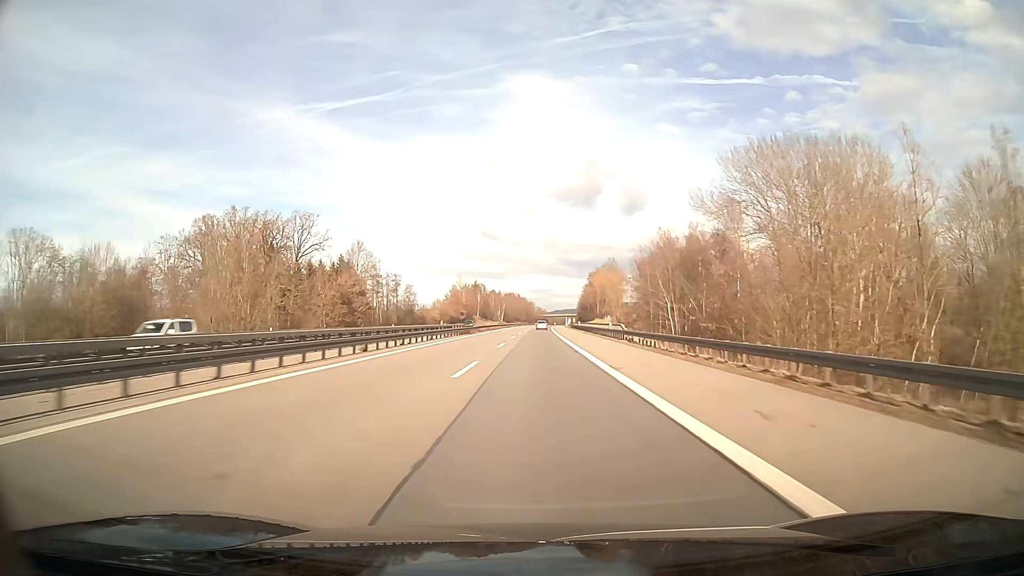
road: motorway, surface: asphalt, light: Day
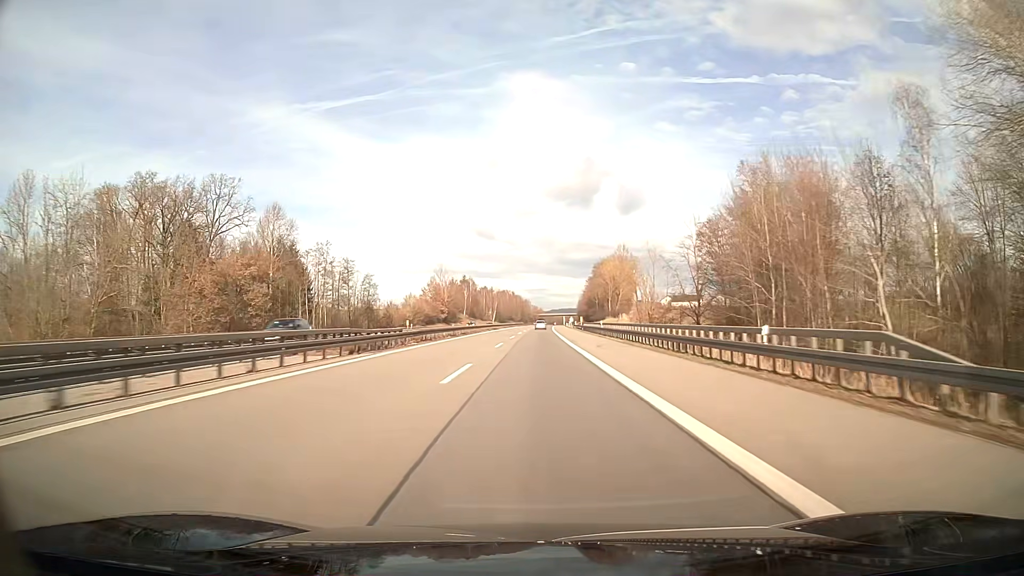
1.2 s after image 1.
(+0.1, +38.3) m; 0°
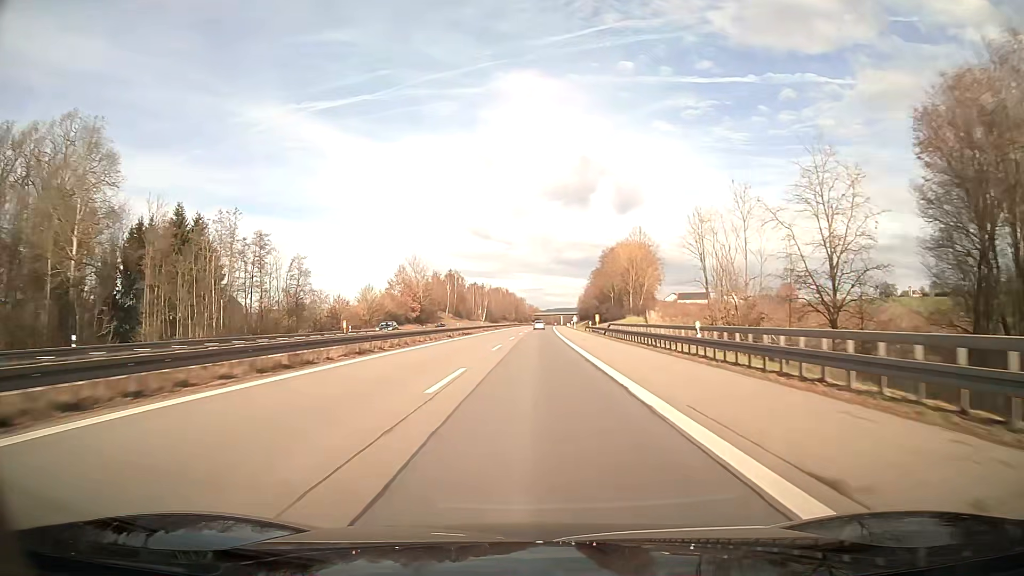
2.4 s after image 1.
(+0.1, +38.0) m; 0°
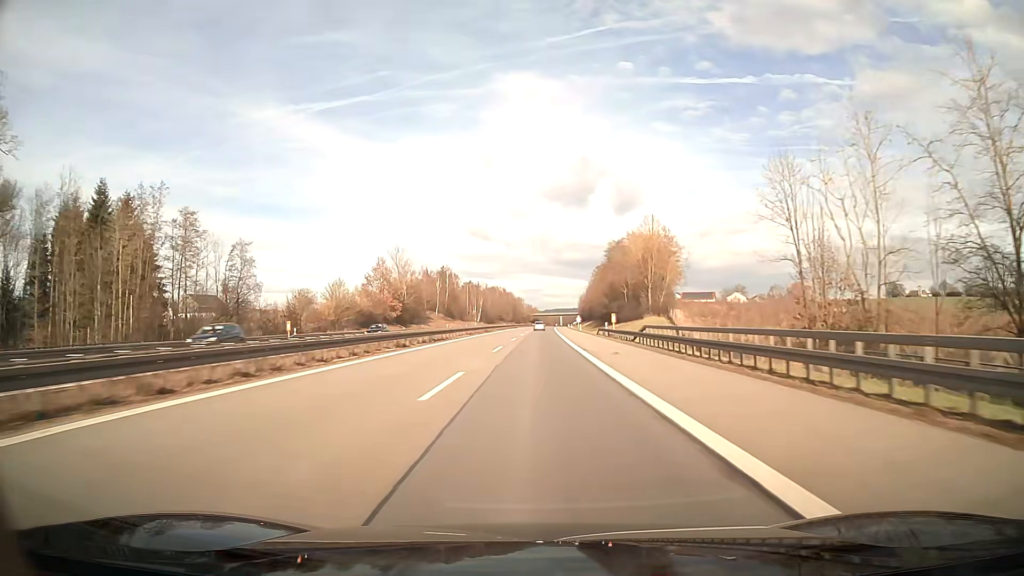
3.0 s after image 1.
(0.0, +19.1) m; 0°
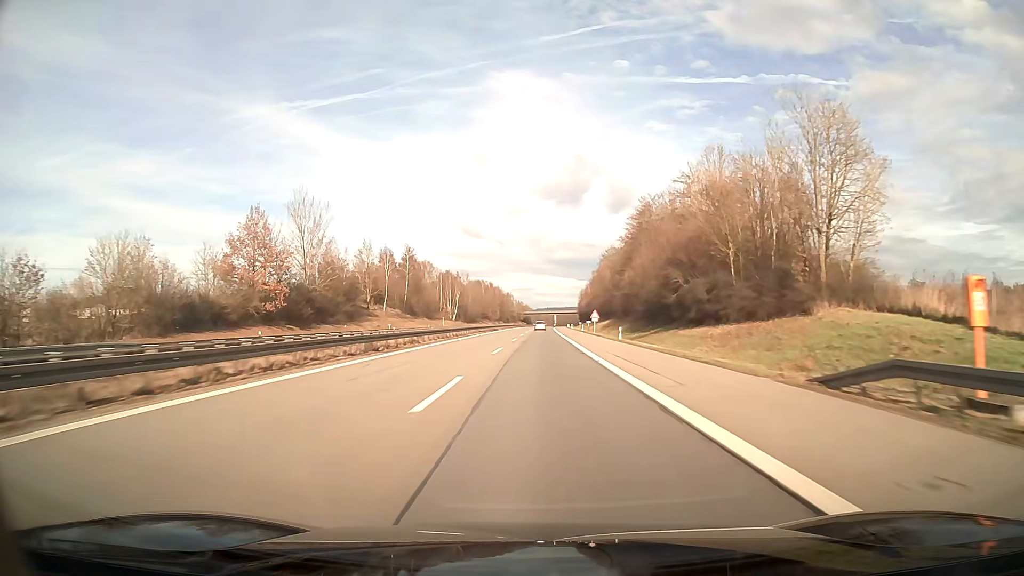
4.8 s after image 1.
(+0.3, +57.2) m; +1°
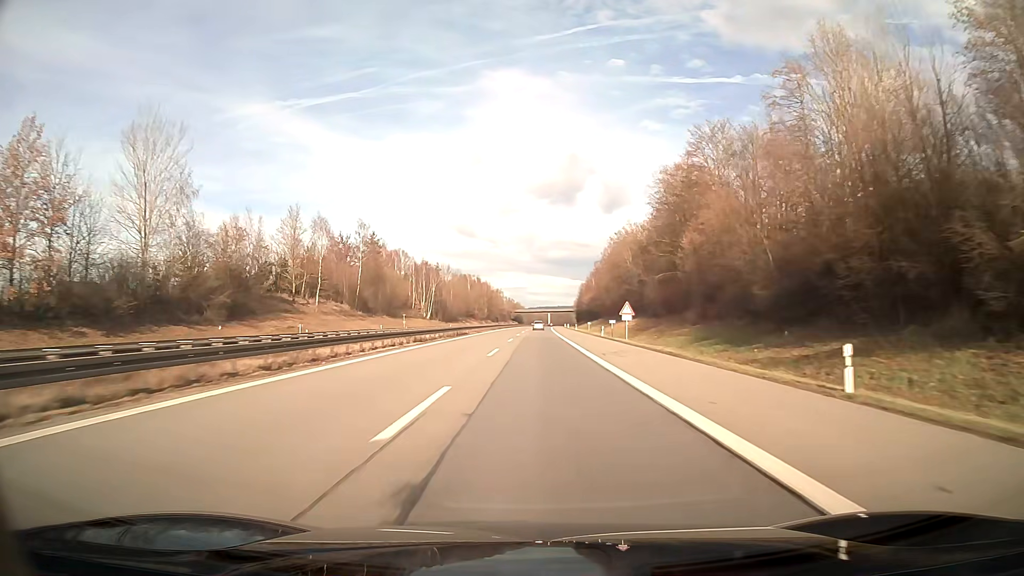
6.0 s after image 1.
(+0.2, +38.2) m; +1°
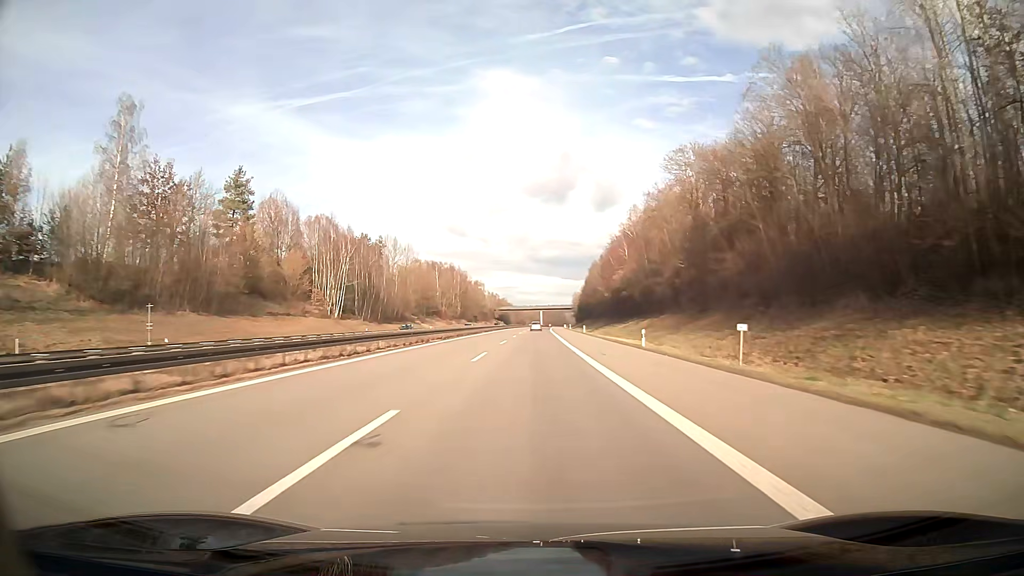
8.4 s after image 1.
(+0.6, +76.4) m; +1°
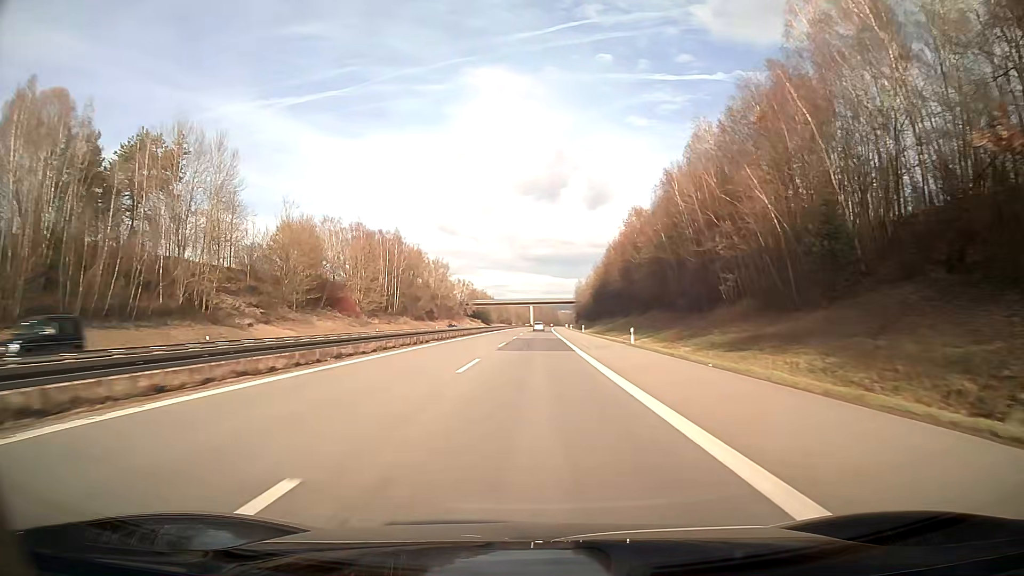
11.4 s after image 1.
(+0.8, +95.3) m; +1°
